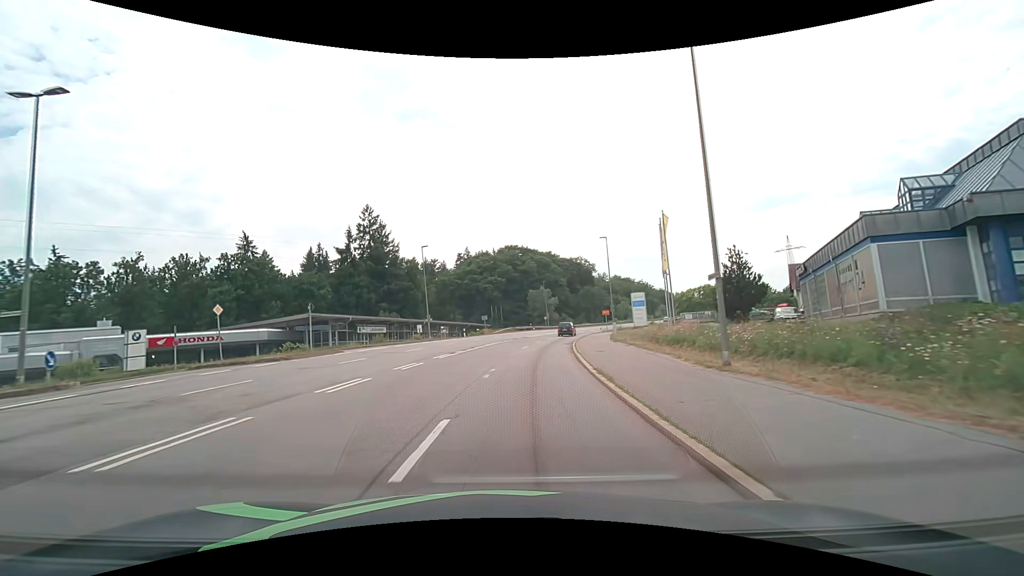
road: secondary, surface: asphalt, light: Day
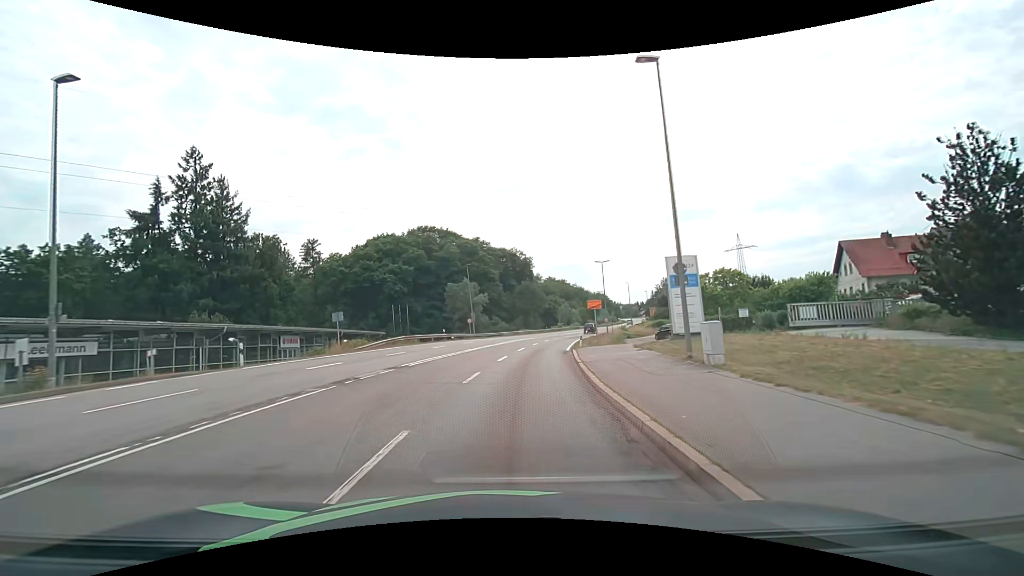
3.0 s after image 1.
(+2.8, +36.7) m; +9°
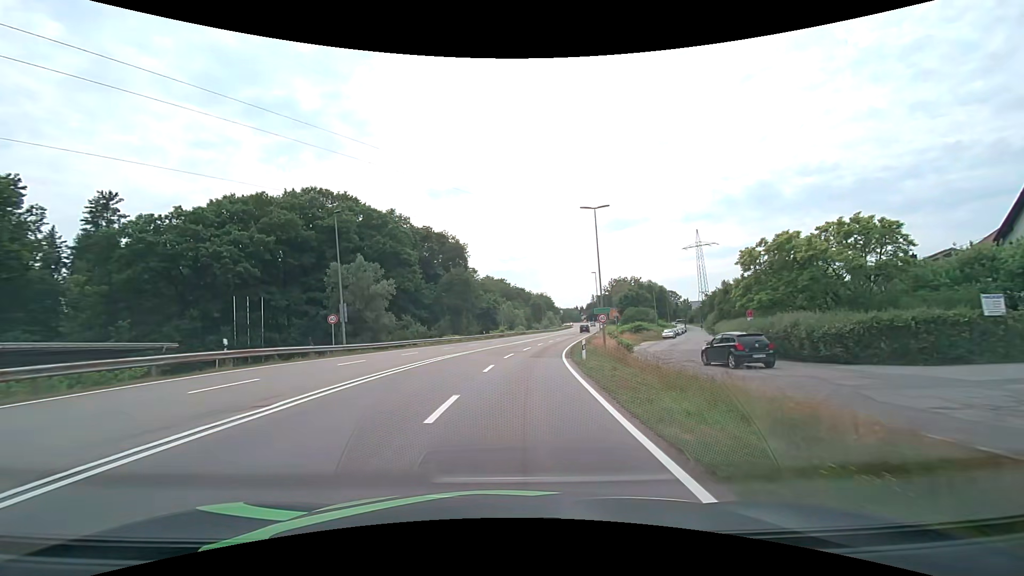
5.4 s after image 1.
(+1.9, +31.9) m; +7°
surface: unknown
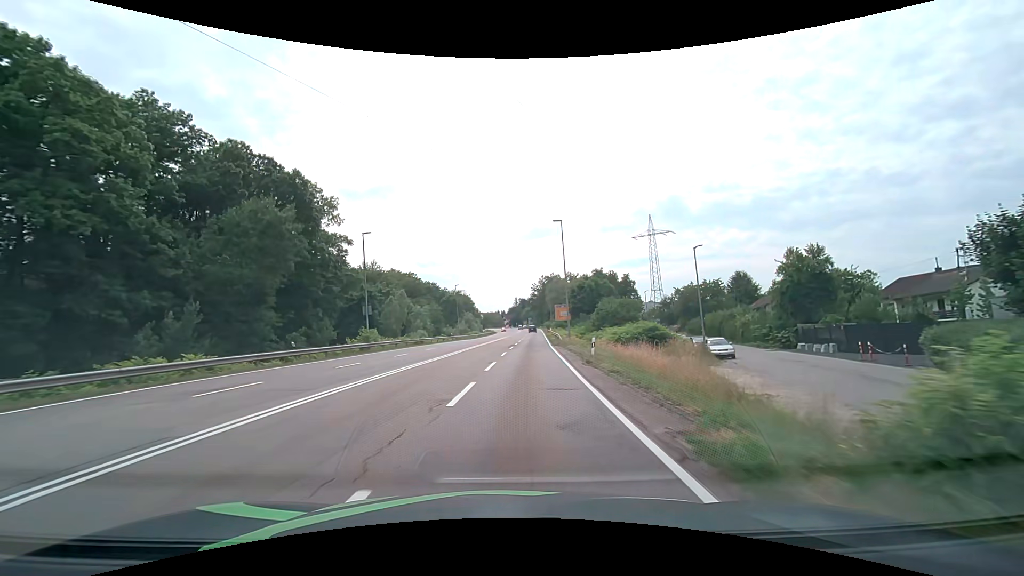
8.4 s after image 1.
(+3.6, +43.3) m; +9°
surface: asphalt
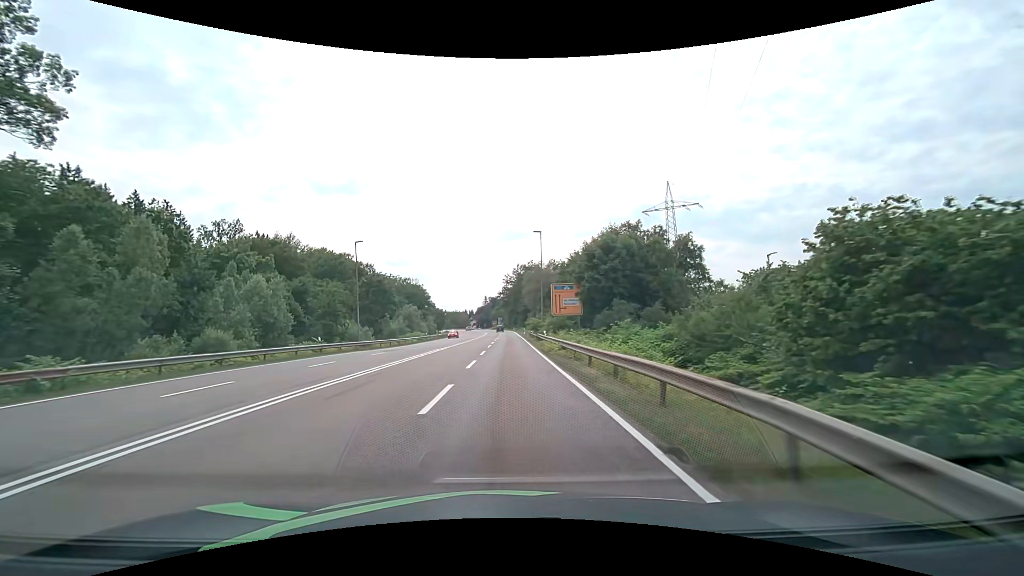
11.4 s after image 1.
(+2.1, +44.7) m; +4°
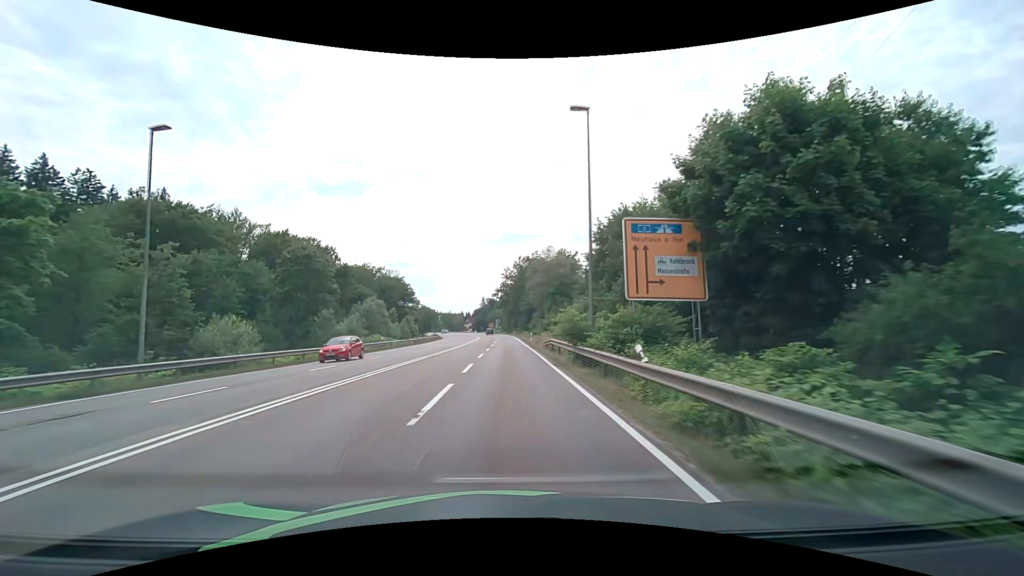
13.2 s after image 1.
(-0.1, +27.1) m; 0°
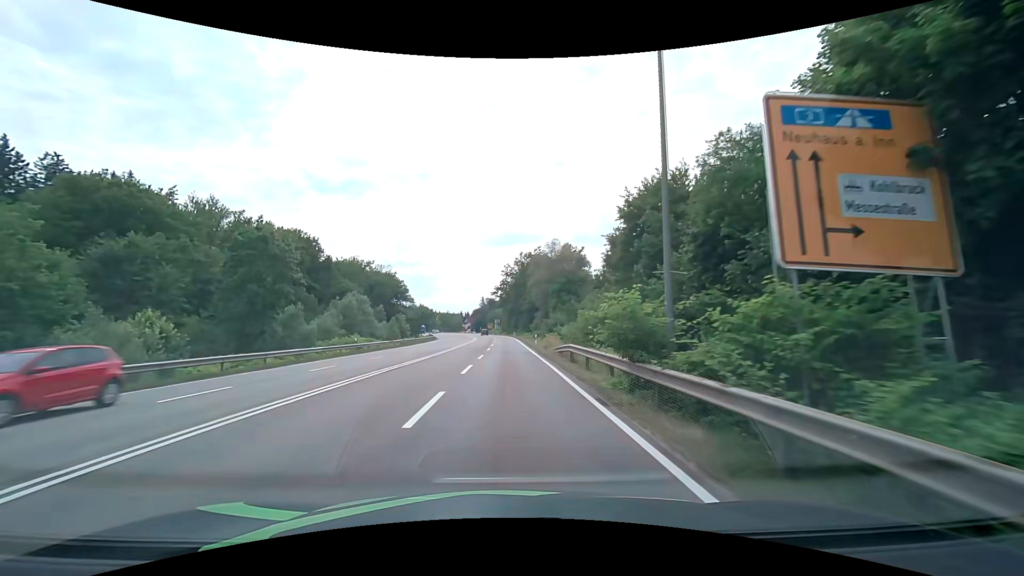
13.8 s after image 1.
(0.0, +9.1) m; 0°
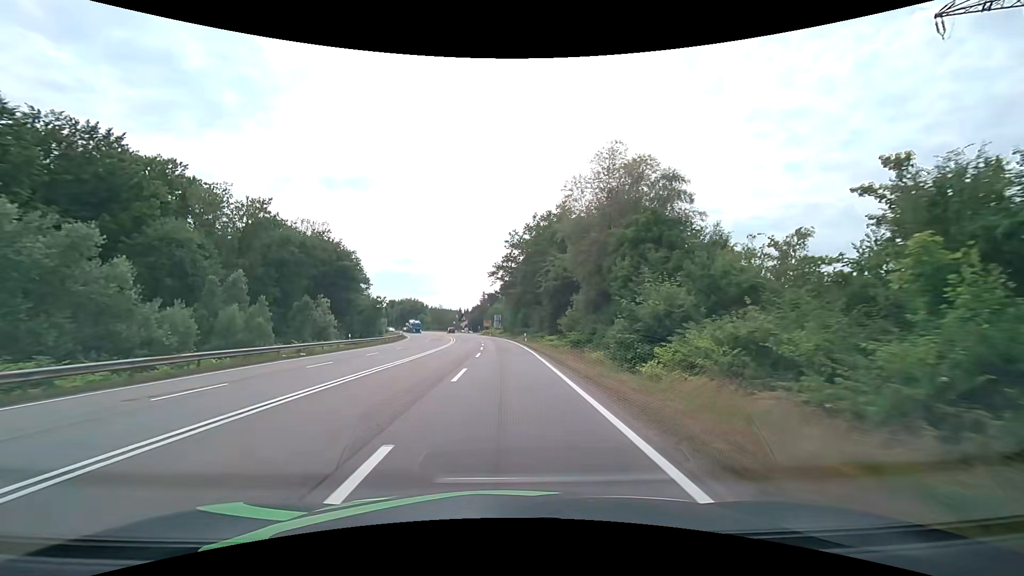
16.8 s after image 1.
(-0.1, +45.5) m; 0°
(0, +10) (0, +20) (0, +30) (-1, +40) (-1, +50) (-2, +60) (-3, +70) (-4, +80) (-5, +90) (-7, +100) m
